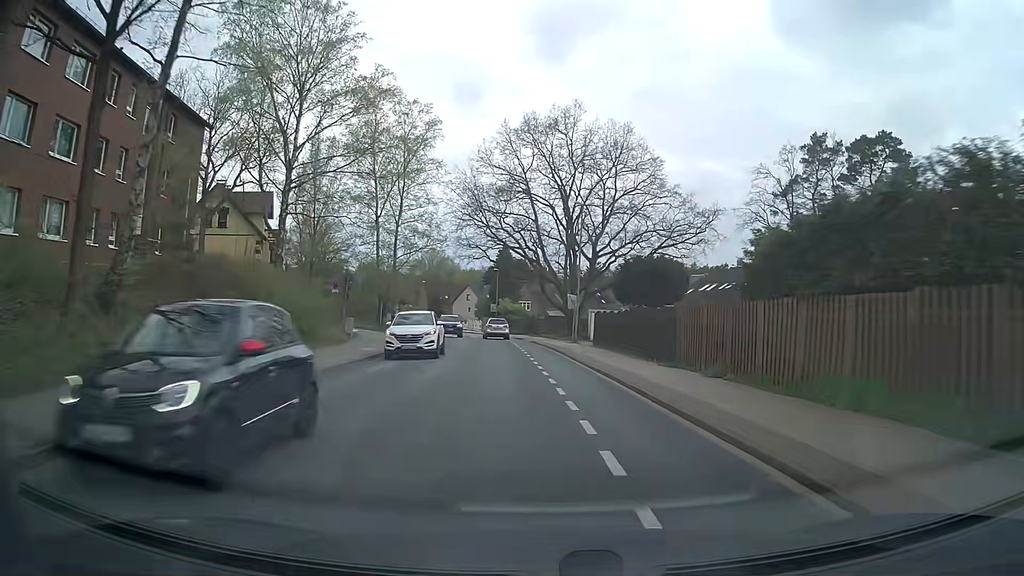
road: tertiary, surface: asphalt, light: Day
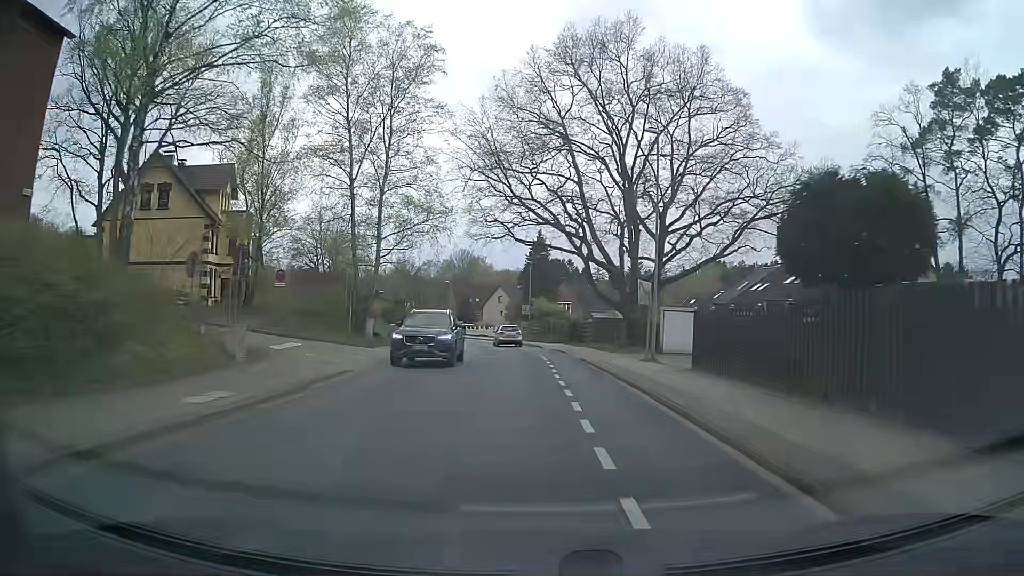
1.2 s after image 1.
(-0.5, +16.6) m; -3°
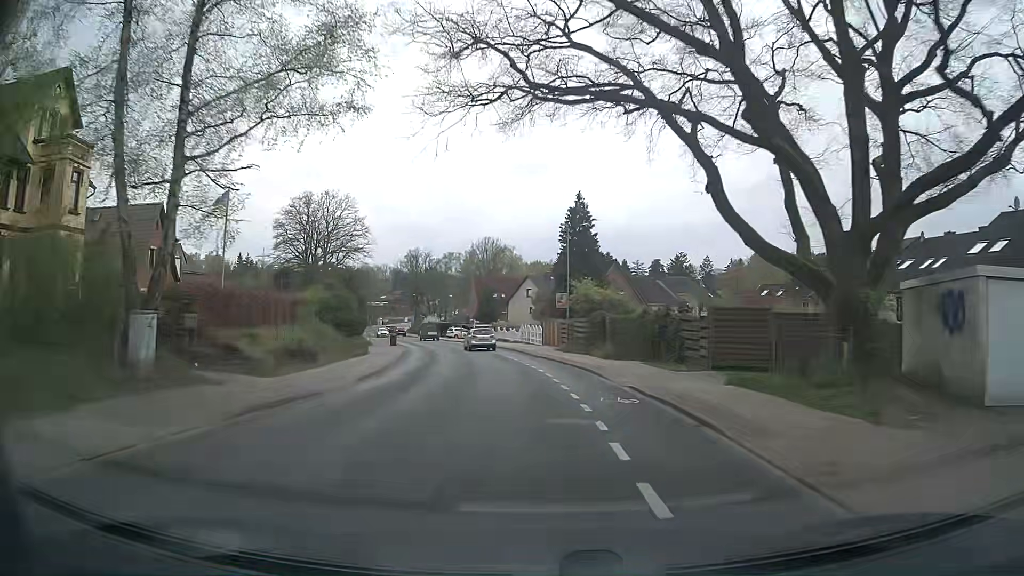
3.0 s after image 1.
(-0.8, +25.0) m; -3°
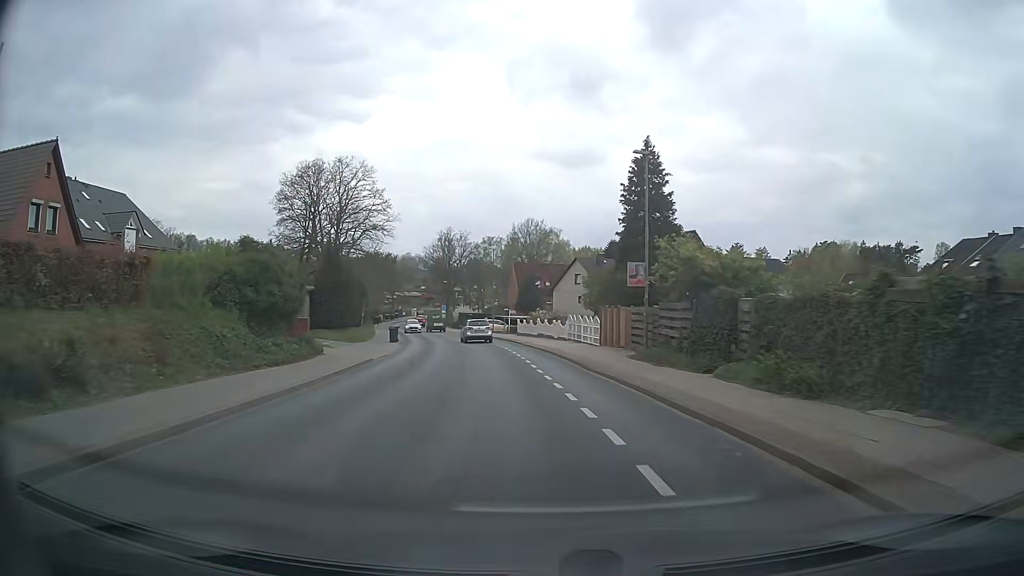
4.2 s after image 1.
(-0.5, +16.7) m; -4°
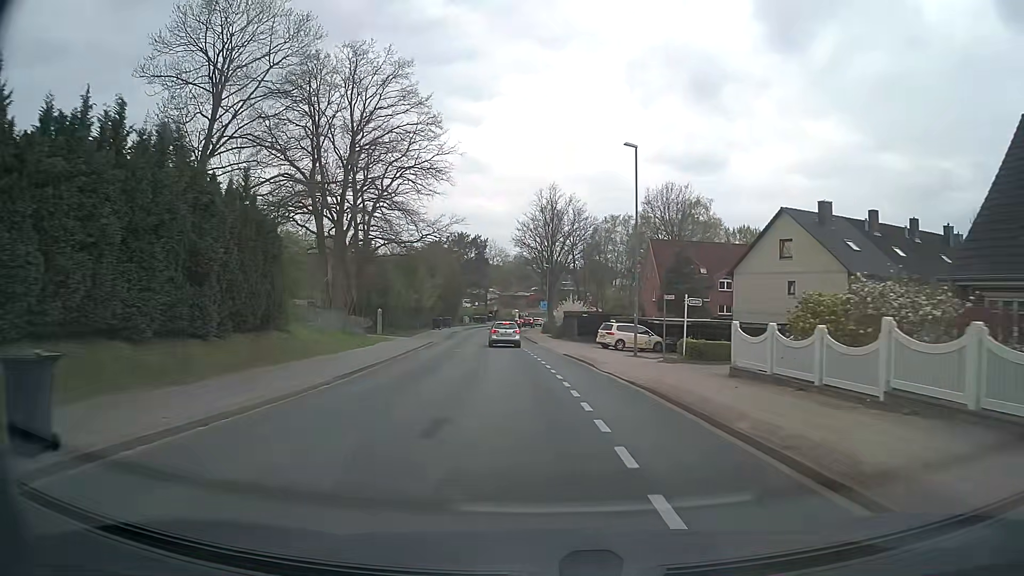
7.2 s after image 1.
(-3.7, +41.3) m; -10°
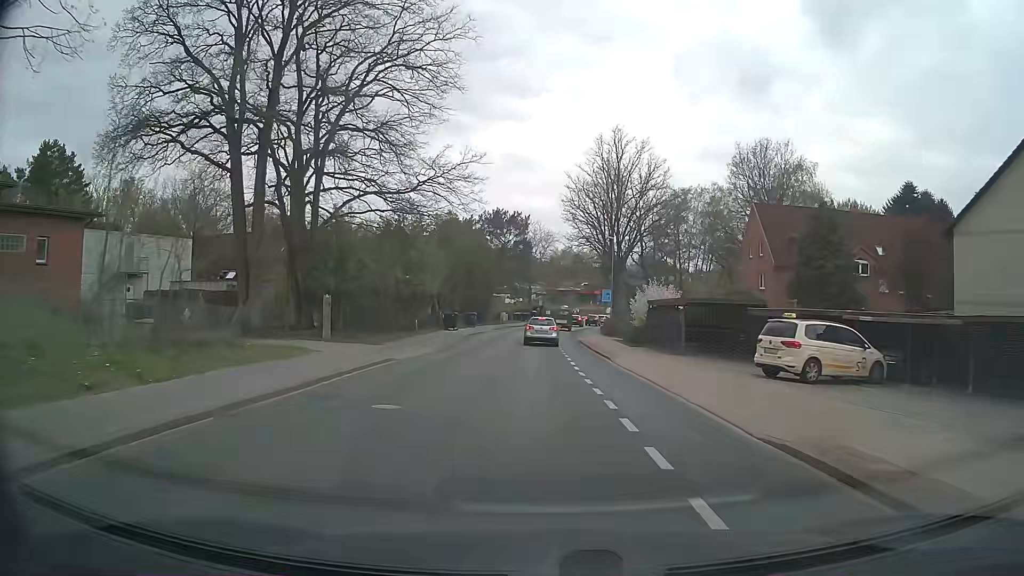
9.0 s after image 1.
(-1.0, +23.5) m; -4°
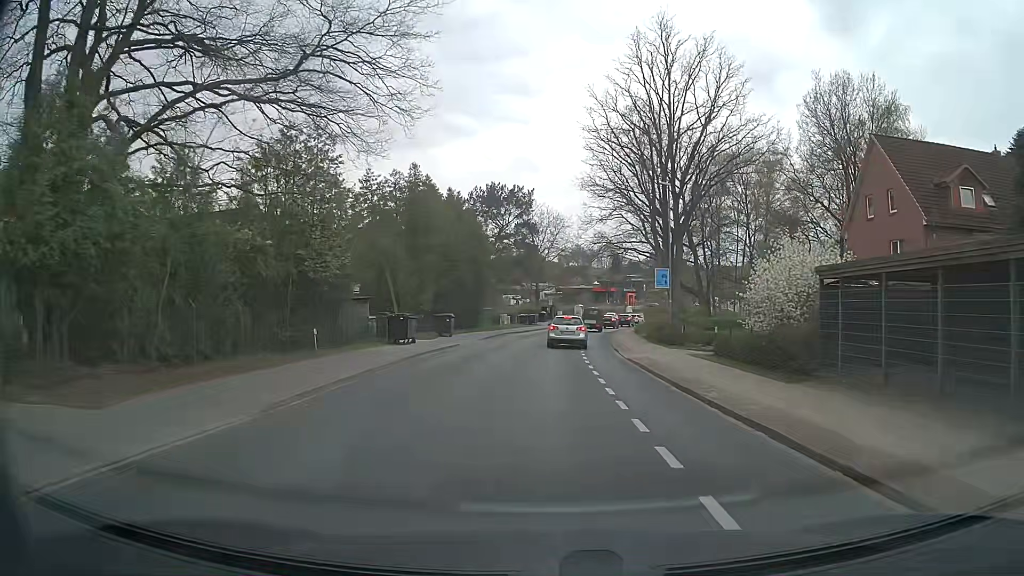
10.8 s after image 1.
(-0.2, +21.0) m; -1°
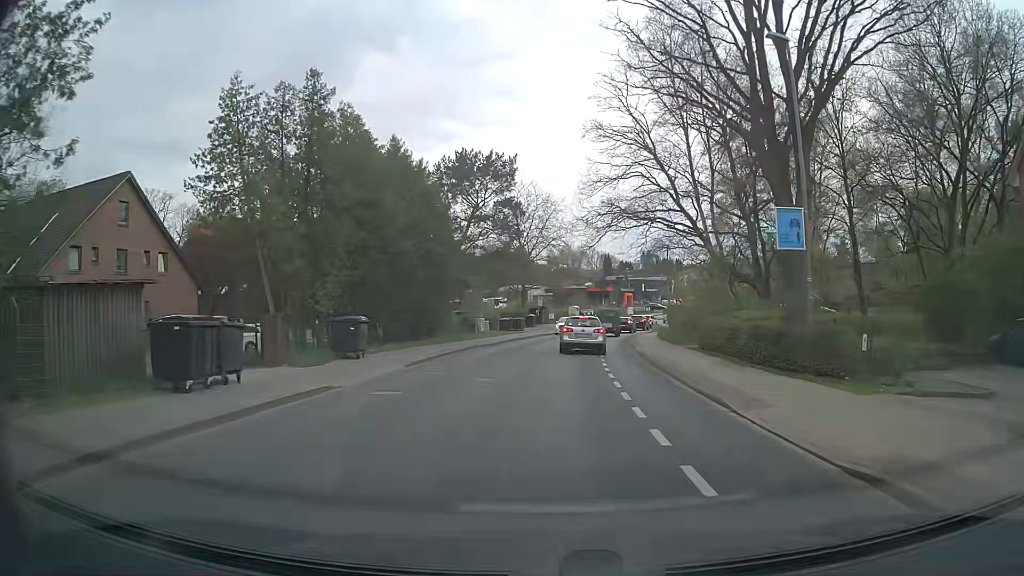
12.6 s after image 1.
(0.0, +17.8) m; 0°
